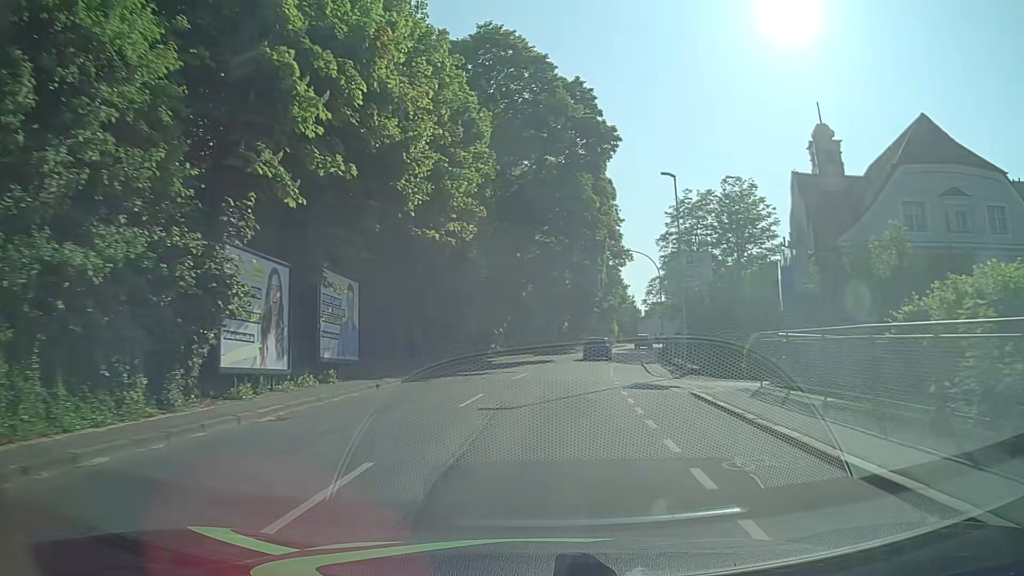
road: tertiary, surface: asphalt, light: Day
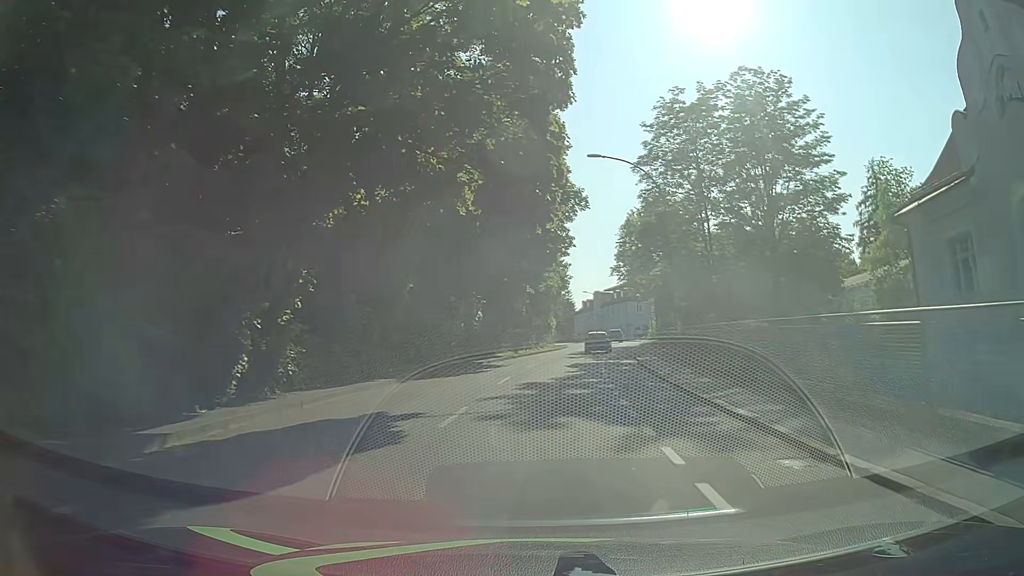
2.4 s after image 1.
(+1.9, +29.8) m; +7°
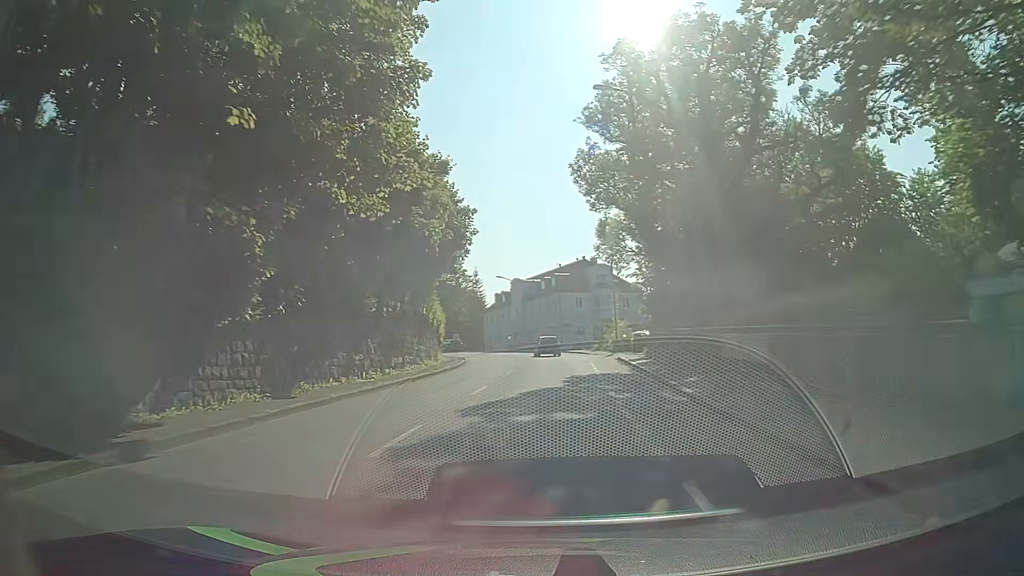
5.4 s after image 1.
(+2.0, +38.2) m; +7°
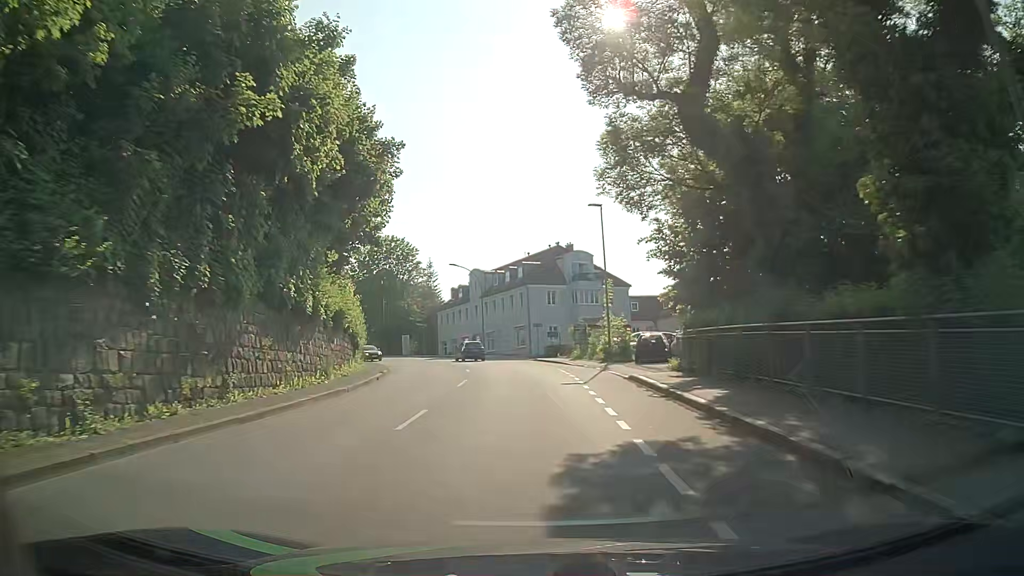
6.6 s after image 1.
(+0.4, +15.5) m; +3°
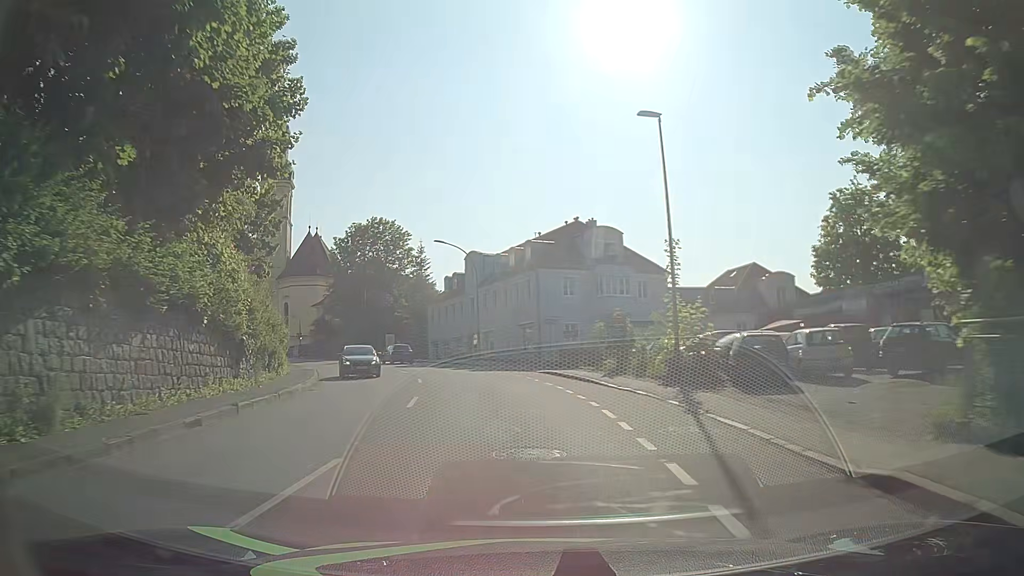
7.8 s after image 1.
(-0.1, +15.5) m; -2°
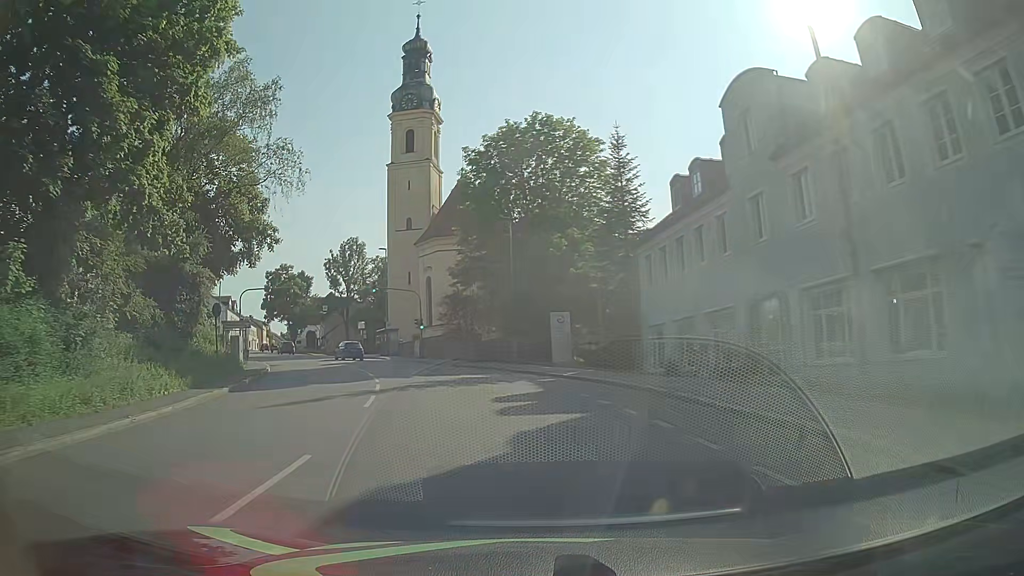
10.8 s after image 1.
(-4.6, +38.3) m; -17°
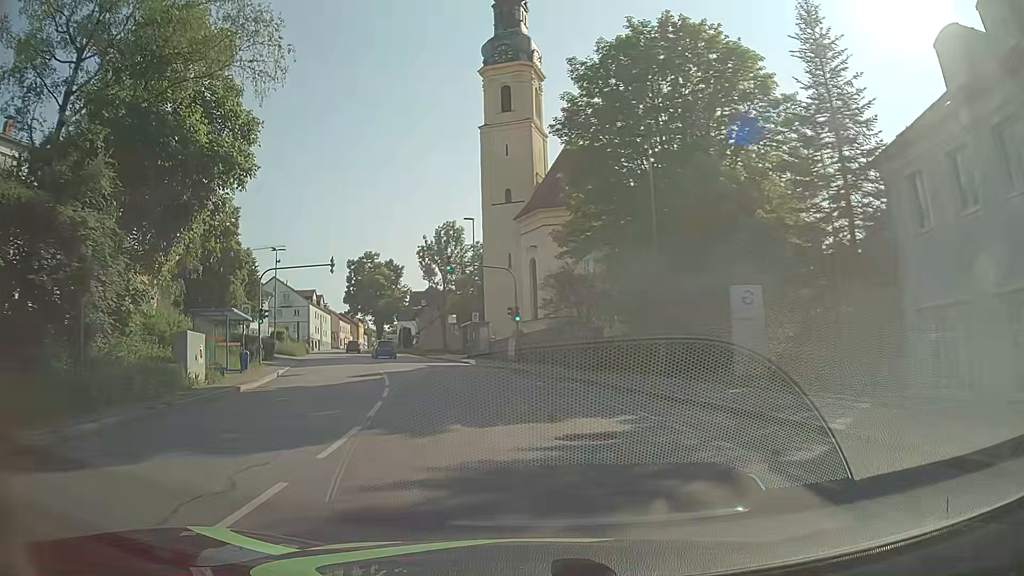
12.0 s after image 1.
(-1.3, +15.4) m; -10°
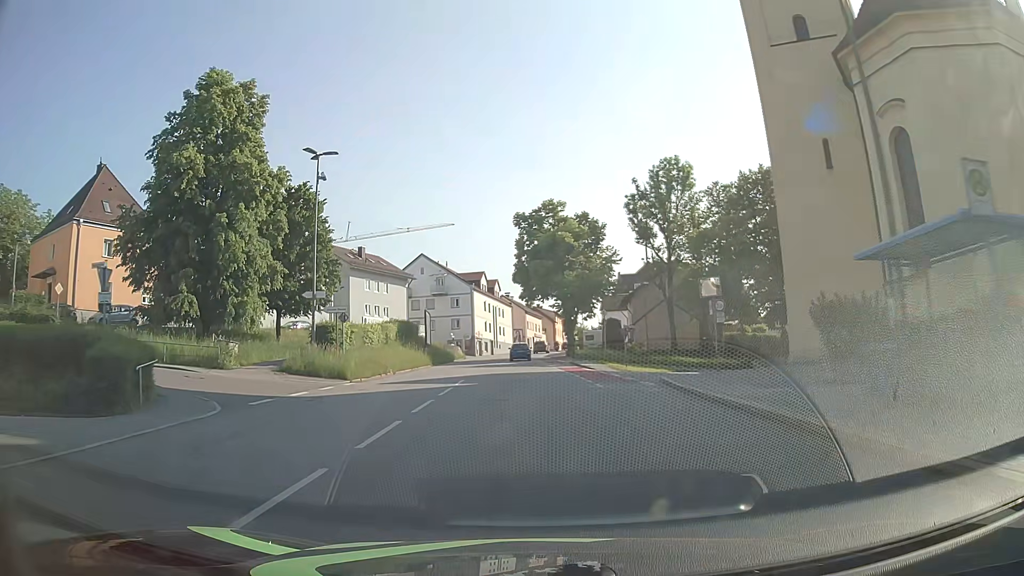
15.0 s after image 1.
(-6.5, +38.0) m; -18°
(0, +10) (0, +20) (-1, +30) (-1, +40) (-2, +50) (-2, +60) (-1, +70) (-1, +80) (0, +90) (+1, +100) m
